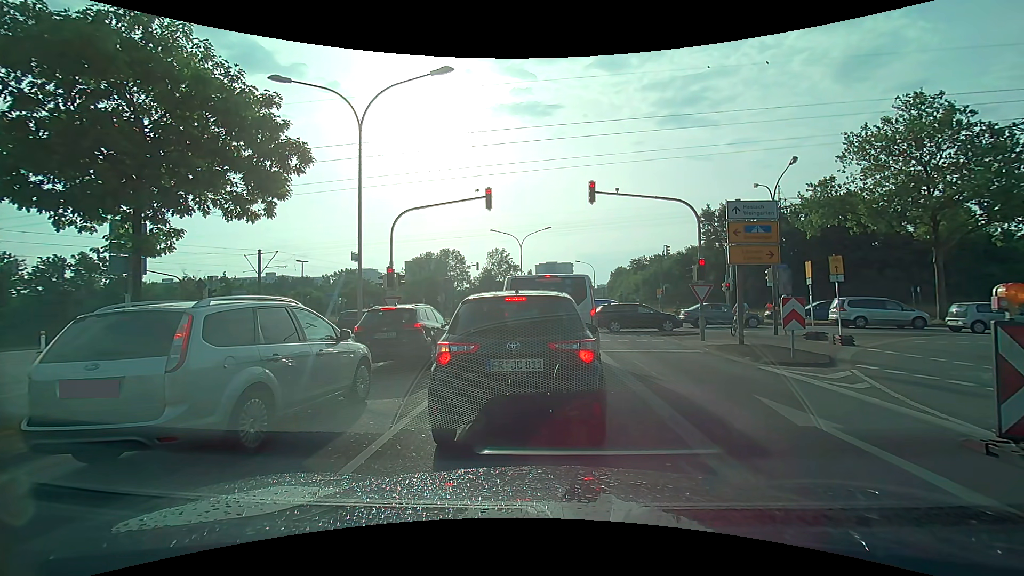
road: secondary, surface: asphalt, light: Day
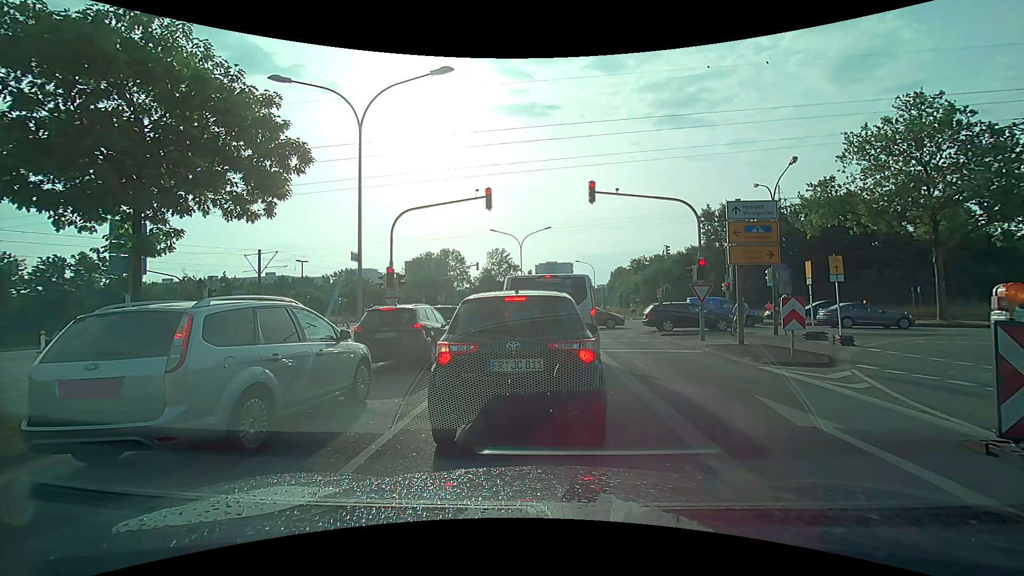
(0.0, 0.0) m; 0°
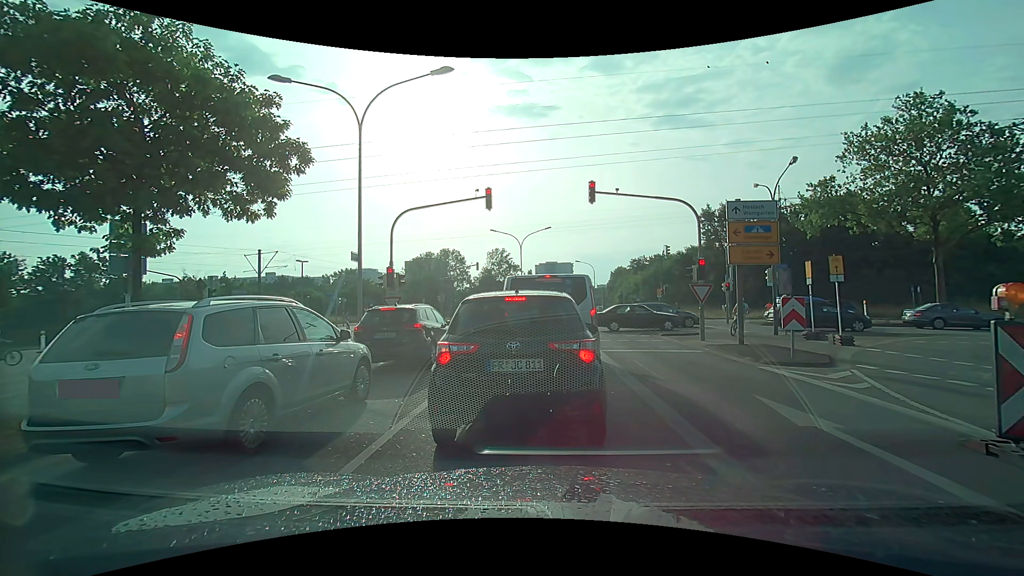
(0.0, 0.0) m; 0°
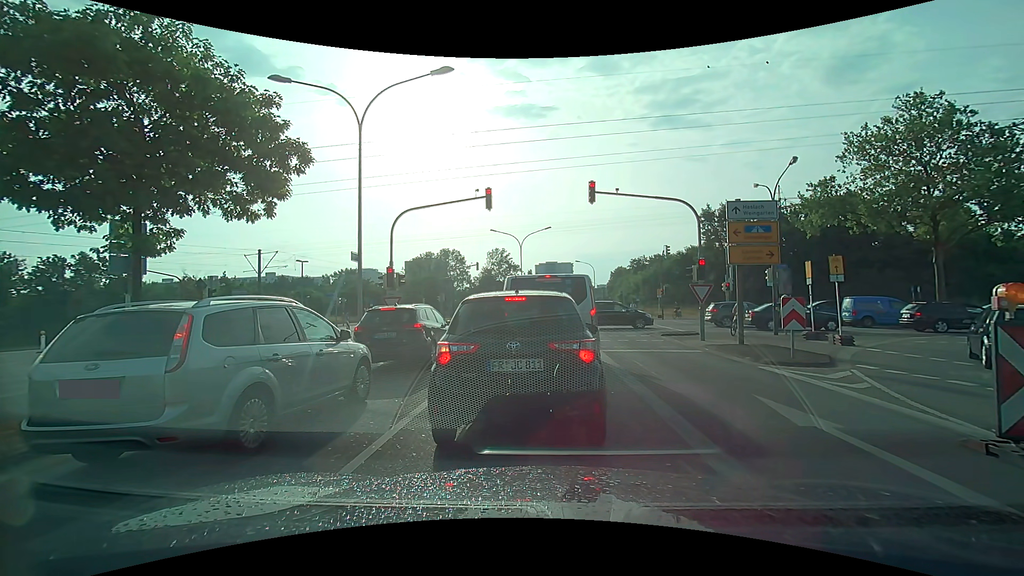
(0.0, 0.0) m; 0°
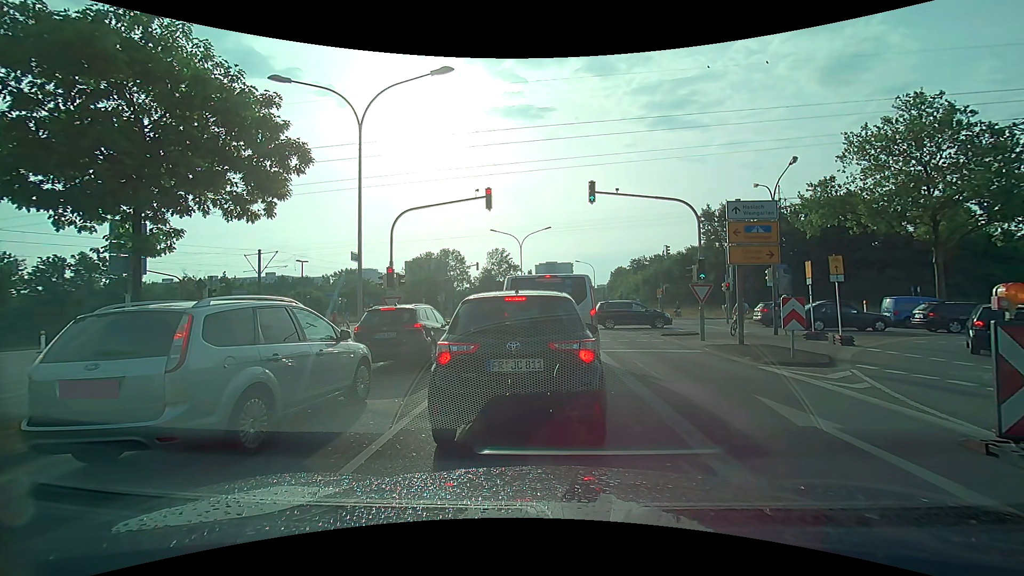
(0.0, 0.0) m; 0°
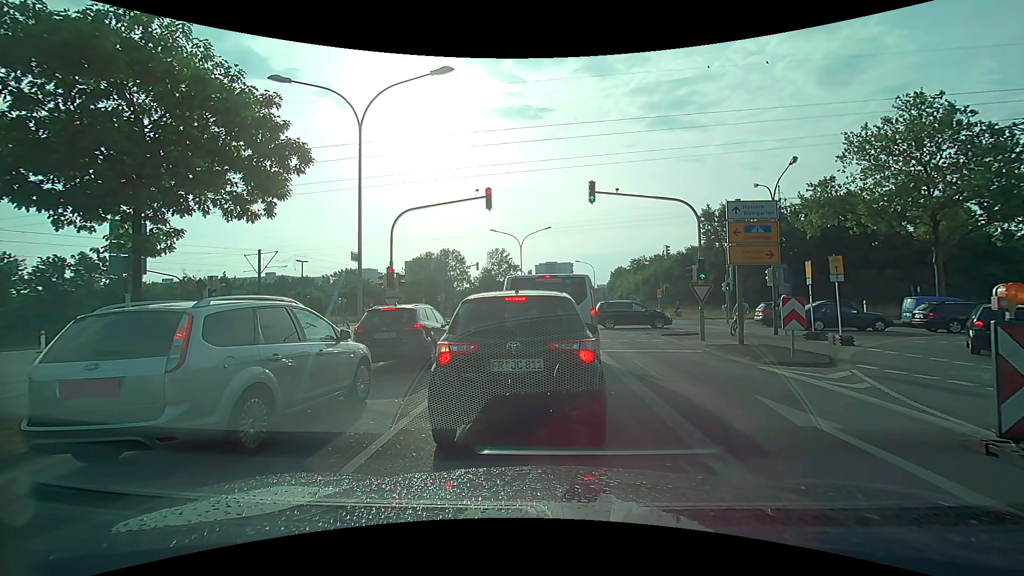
(0.0, 0.0) m; 0°
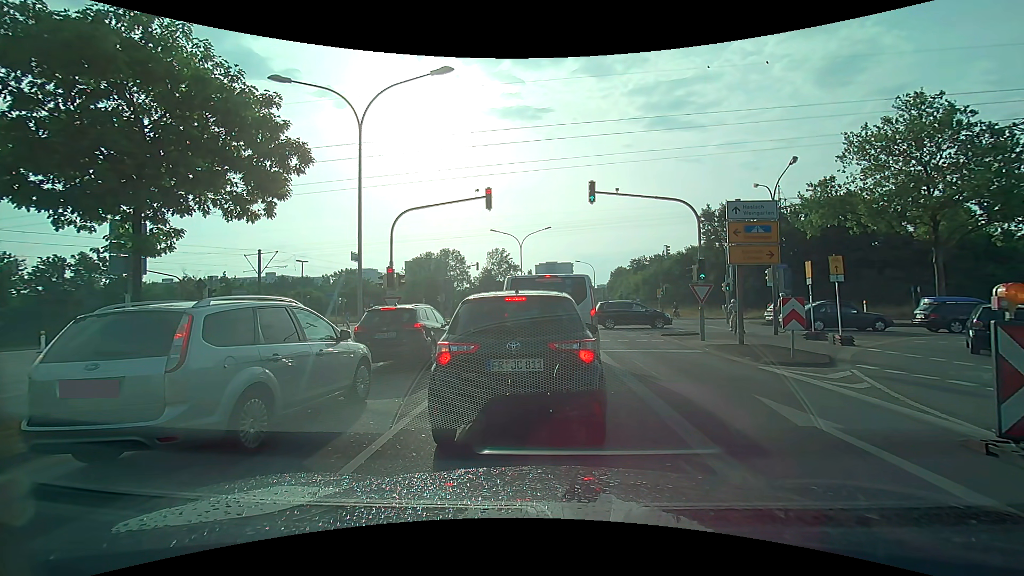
(0.0, 0.0) m; 0°
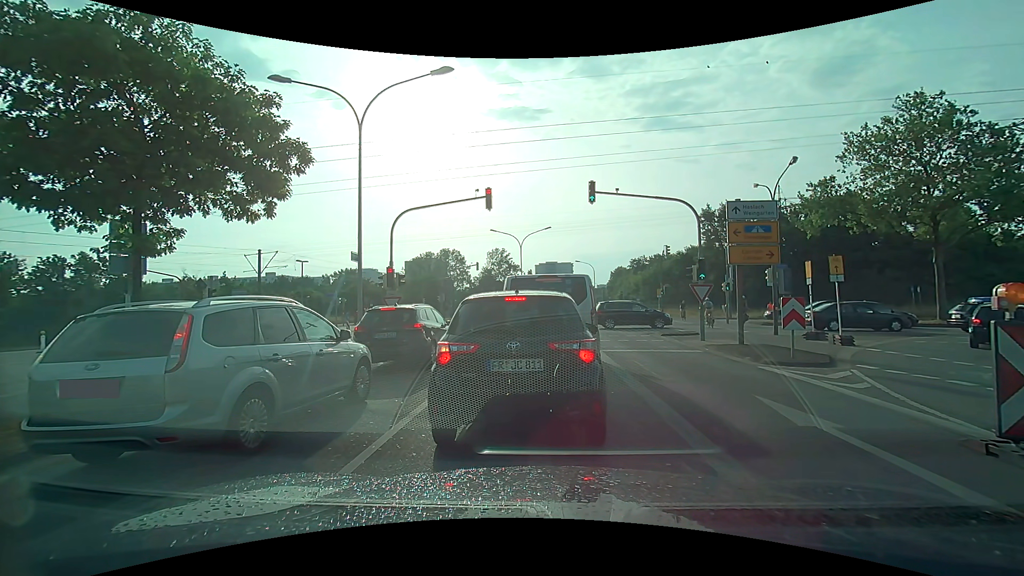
(0.0, 0.0) m; 0°
(0, +10) (+1, +20) (+1, +30) (-2, +40) (-8, +48) (-17, +51) (-27, +52) (-37, +53) (-47, +54) (-57, +55) m
